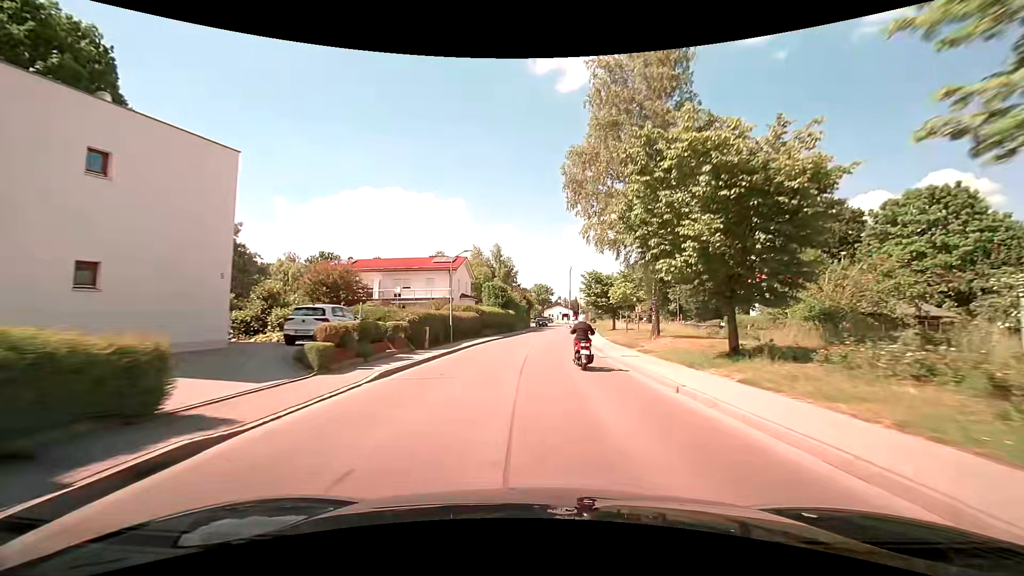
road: secondary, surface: asphalt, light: Day
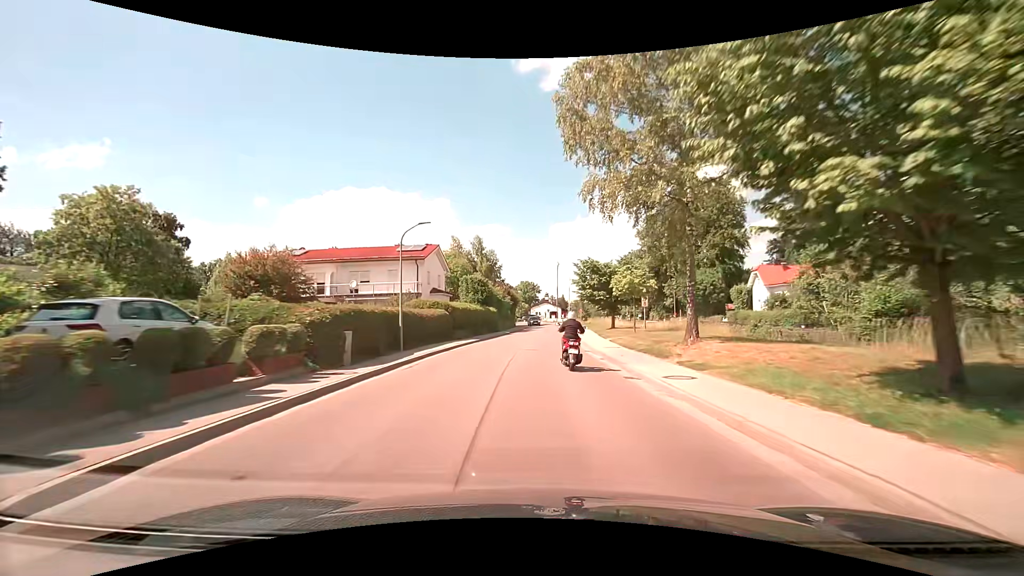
(+0.1, +8.6) m; +1°
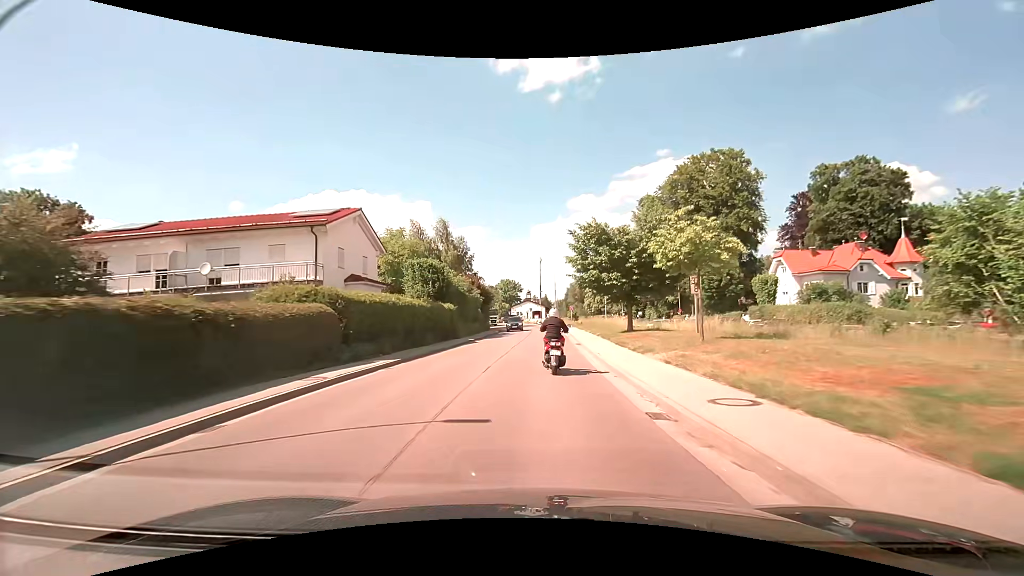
(+0.4, +16.4) m; +2°
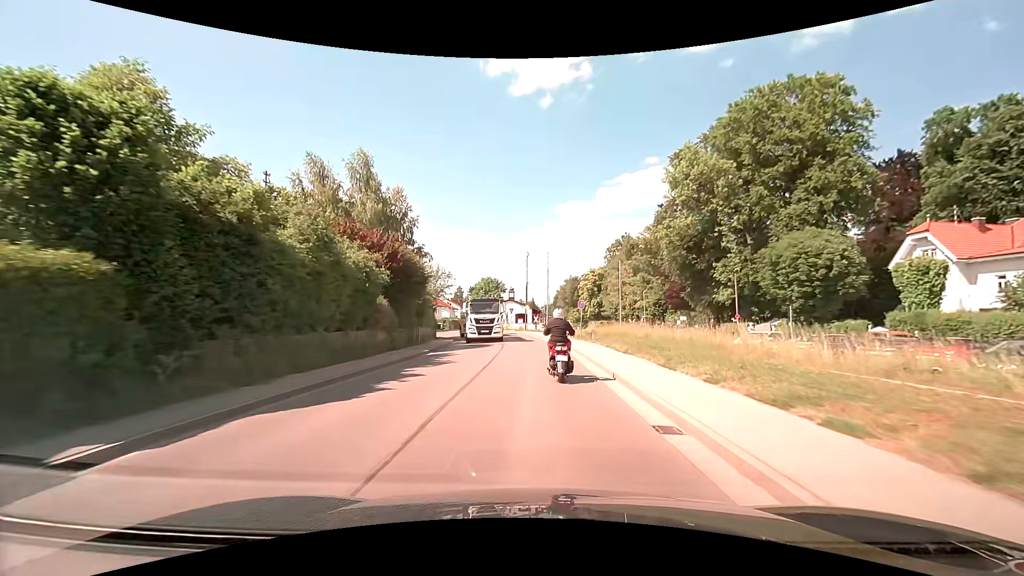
(+0.2, +29.8) m; 0°
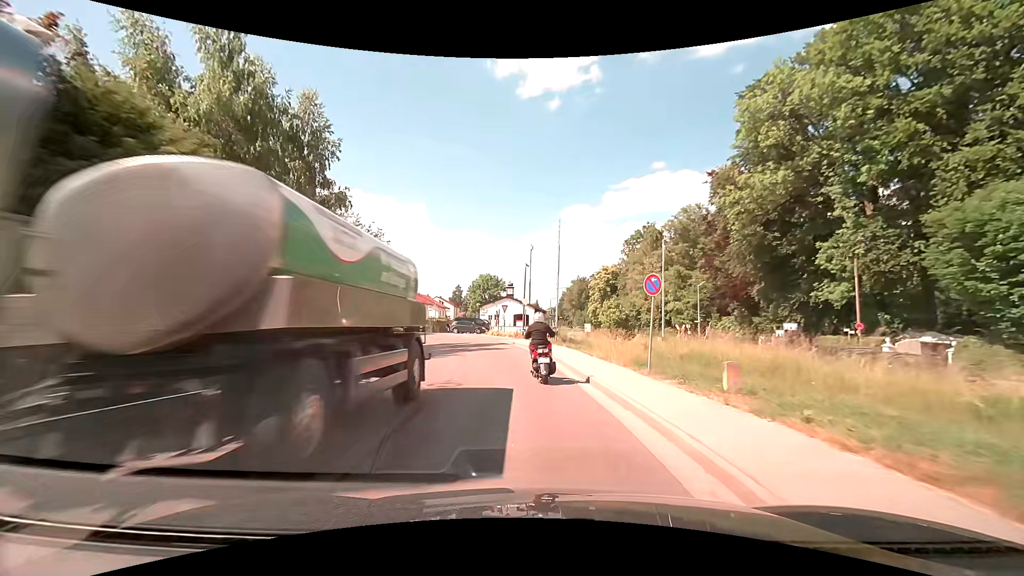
(+0.3, +20.3) m; 0°
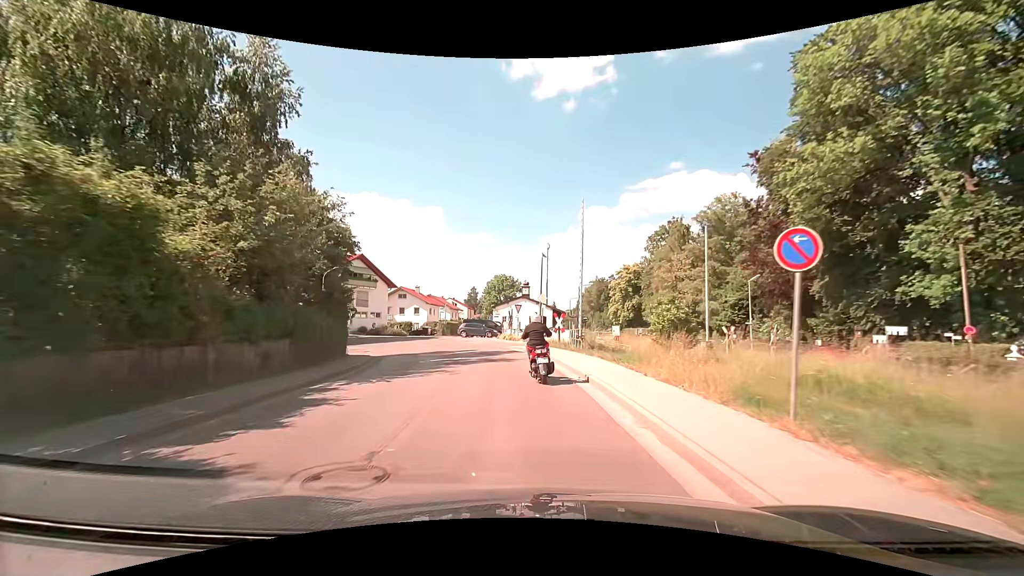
(0.0, +6.7) m; -1°
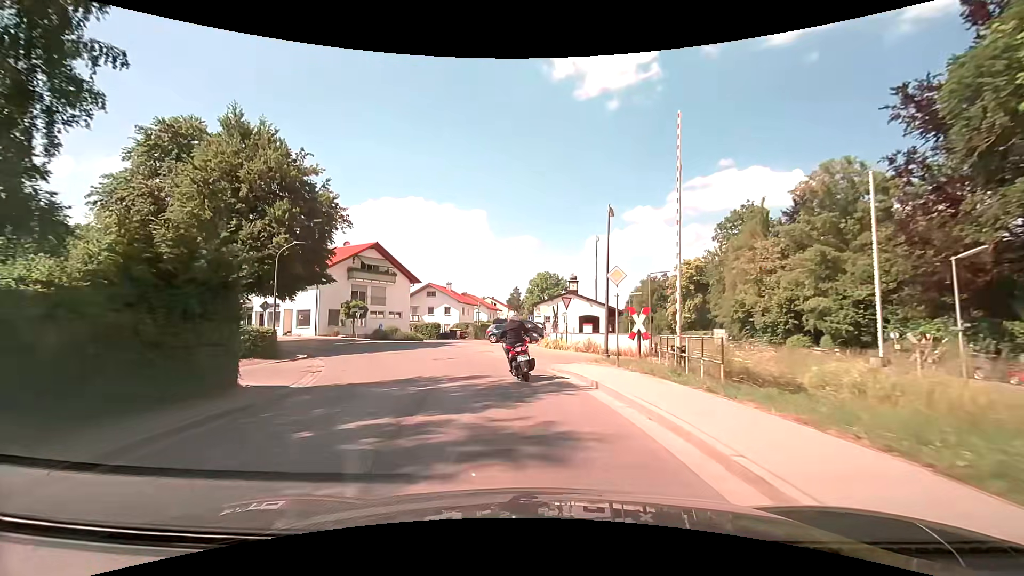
(-0.5, +12.8) m; -5°
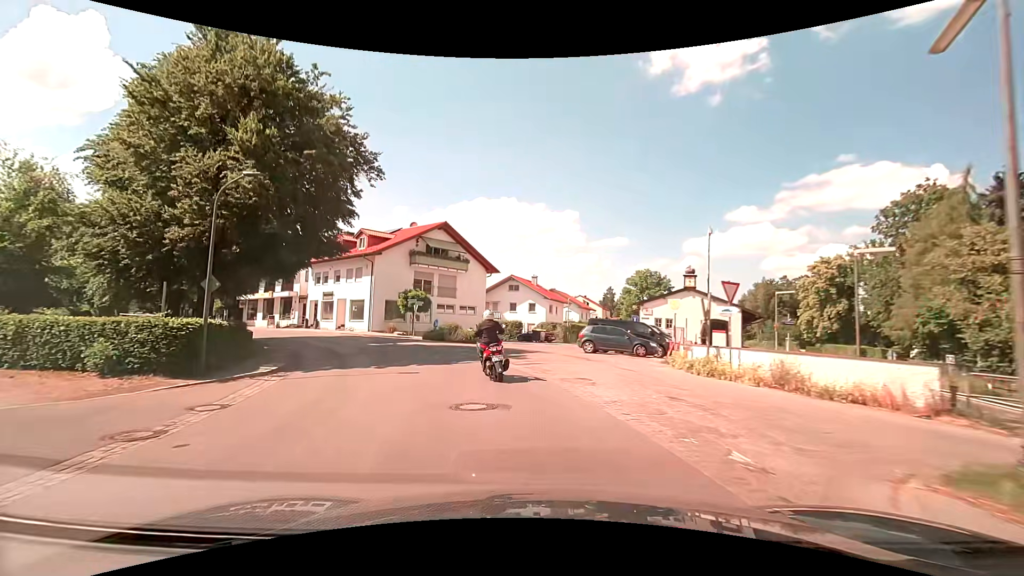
(-1.1, +12.2) m; -11°
(-1, +10) (-4, +20) (-8, +28) (-14, +36) (-21, +43) (-29, +50) (-37, +56) (-45, +63) (-52, +69) (-59, +76) m
